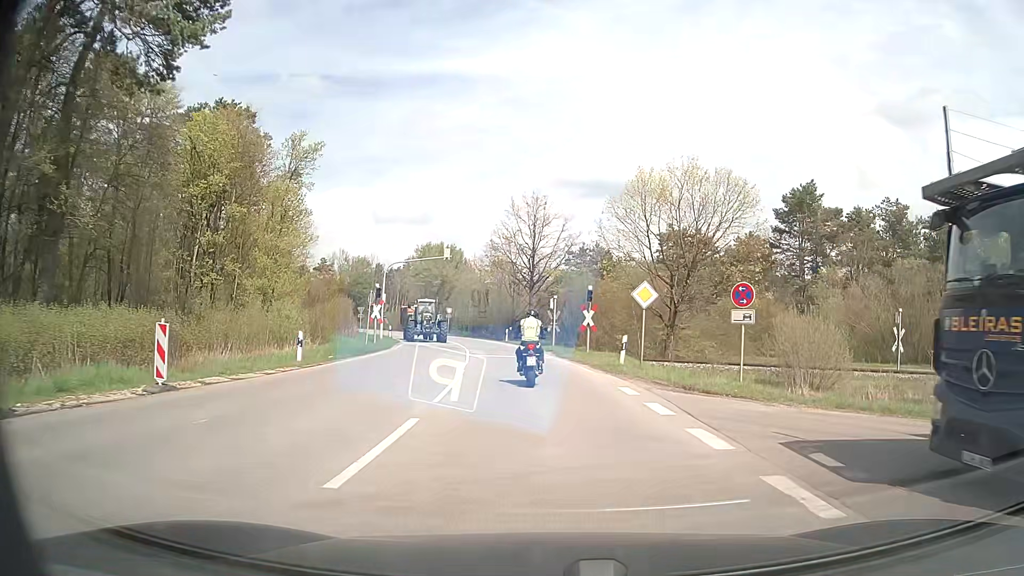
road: secondary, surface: asphalt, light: Day
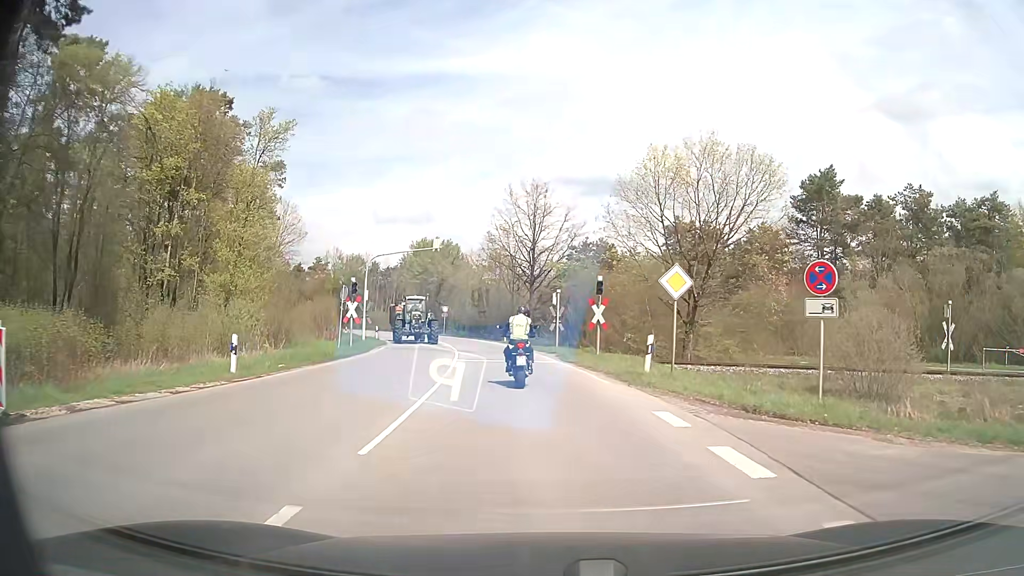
(0.0, +4.7) m; 0°
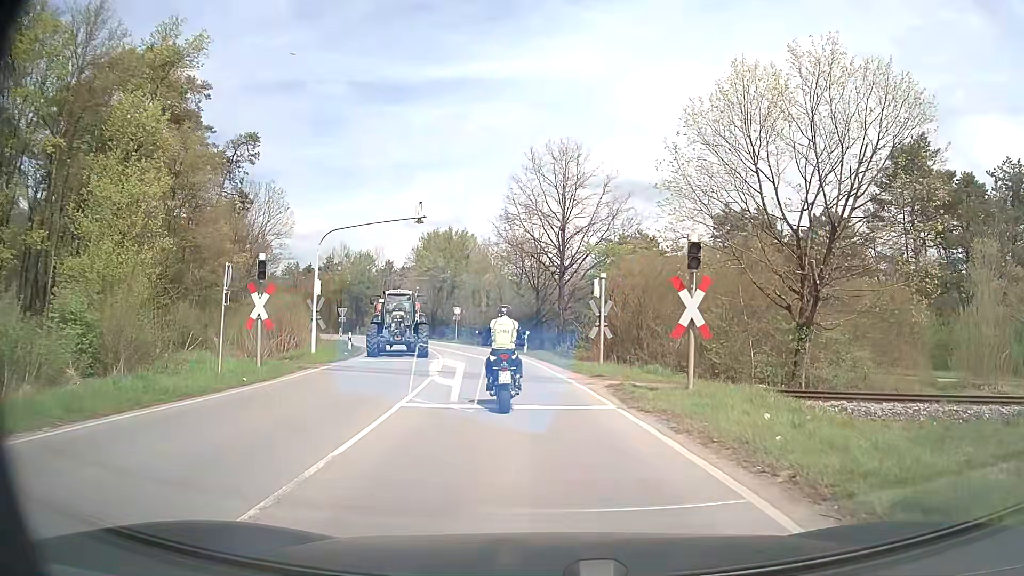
(-0.2, +12.5) m; -3°
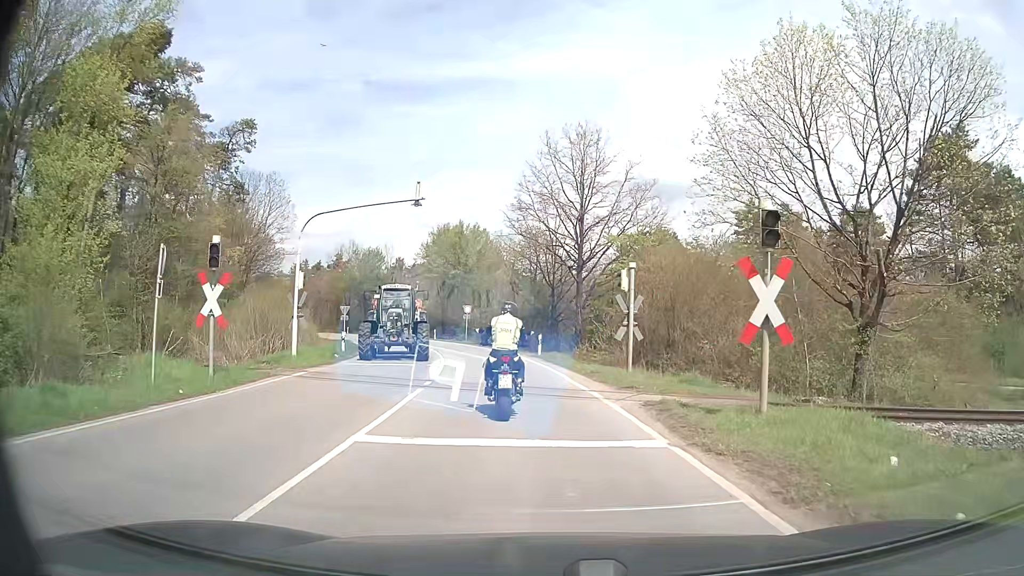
(0.0, +3.6) m; -1°
